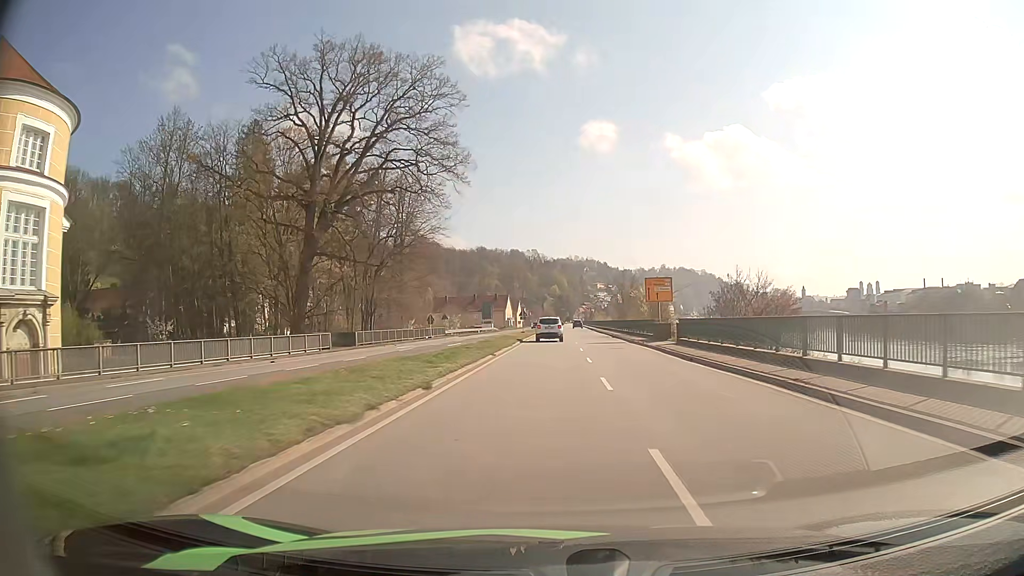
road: primary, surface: asphalt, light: Day
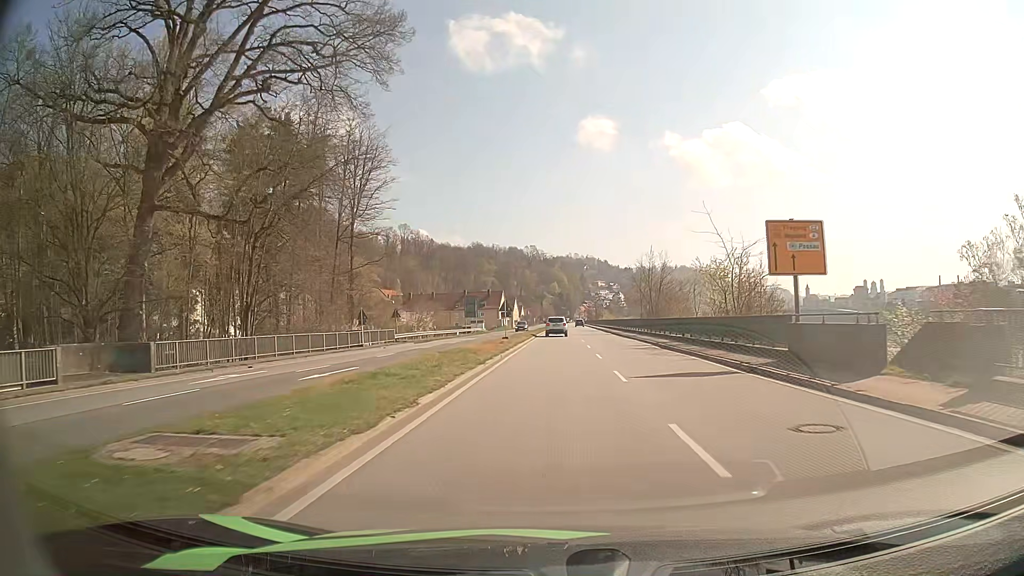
(-0.1, +25.6) m; 0°
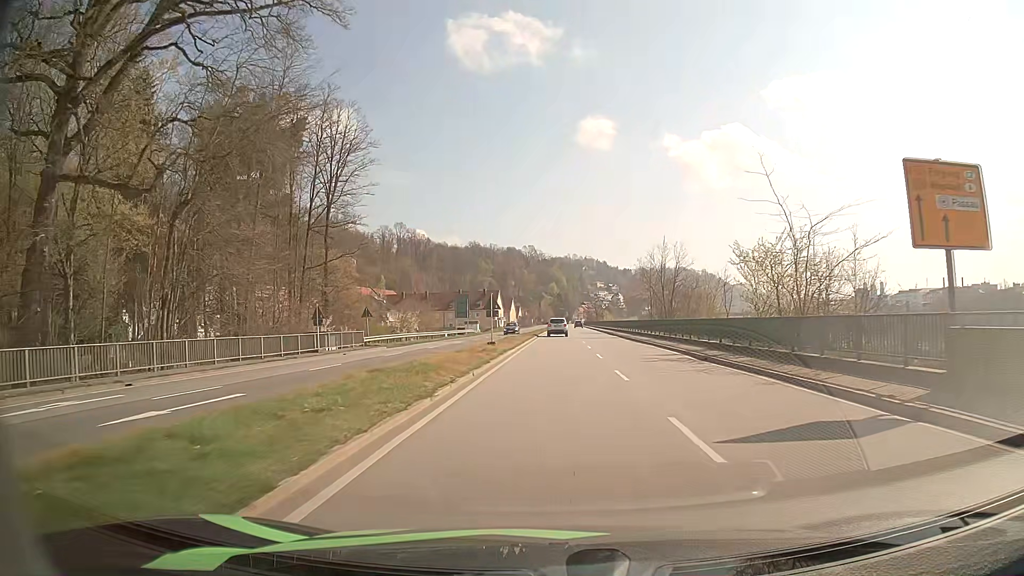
(0.0, +8.5) m; 0°
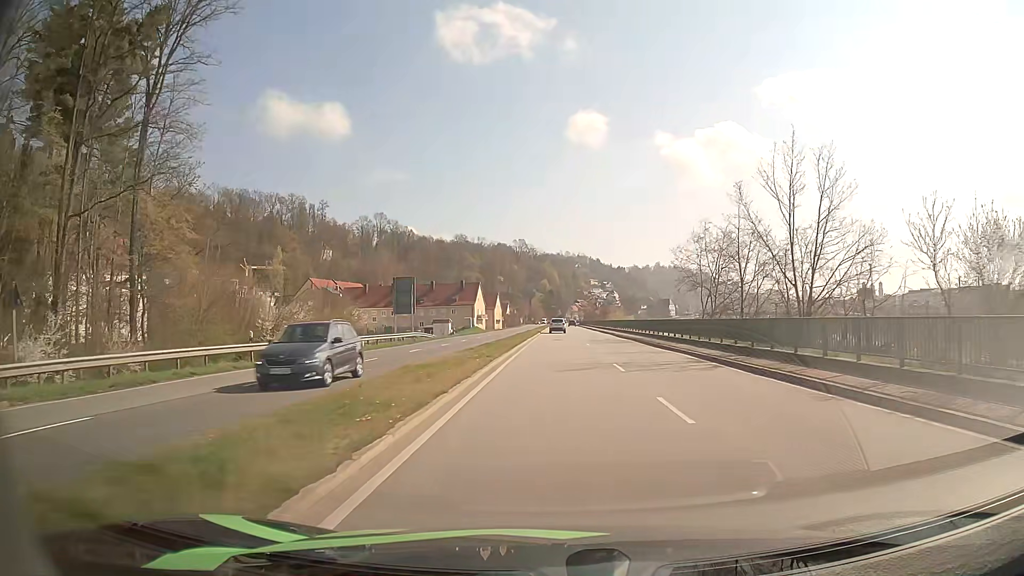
(+0.2, +33.5) m; +1°
(0, +10) (0, +20) (0, +30) (0, +40) (0, +50) (0, +60) (+1, +70) (+1, +80) (+1, +90) (+1, +100) m
